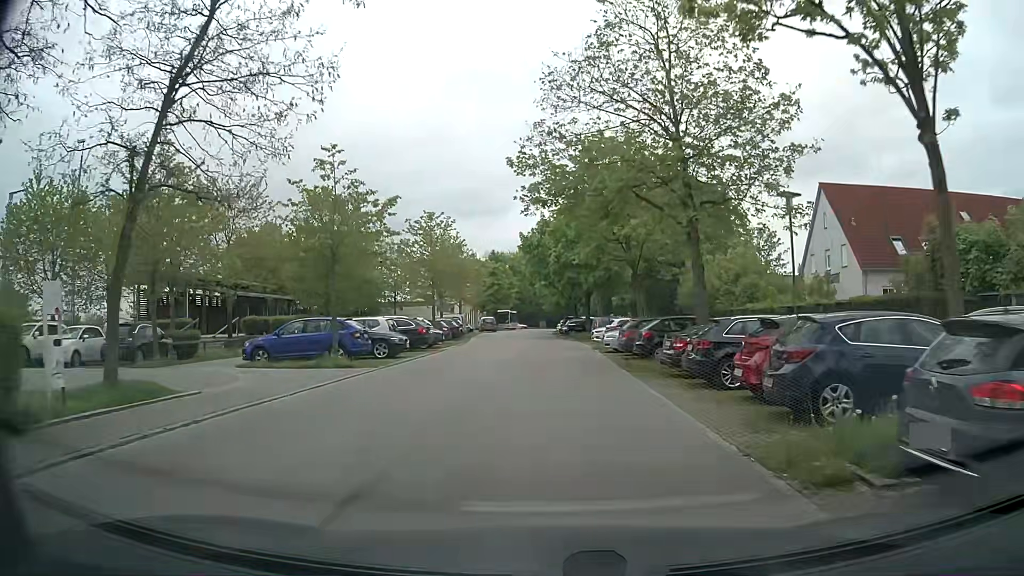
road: residential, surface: asphalt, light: Day
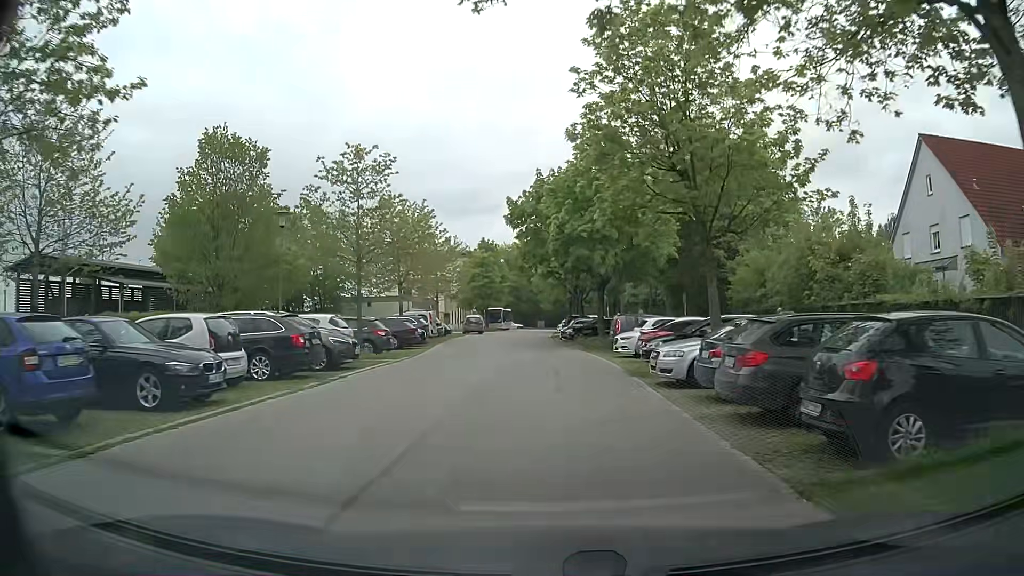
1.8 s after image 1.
(-0.1, +14.2) m; -1°
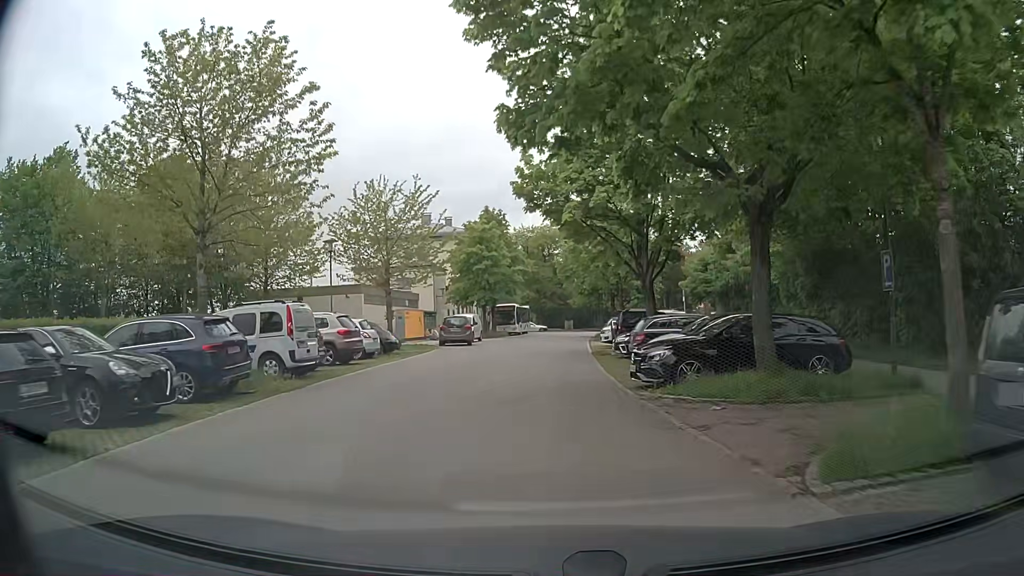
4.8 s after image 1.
(-0.1, +25.3) m; -1°
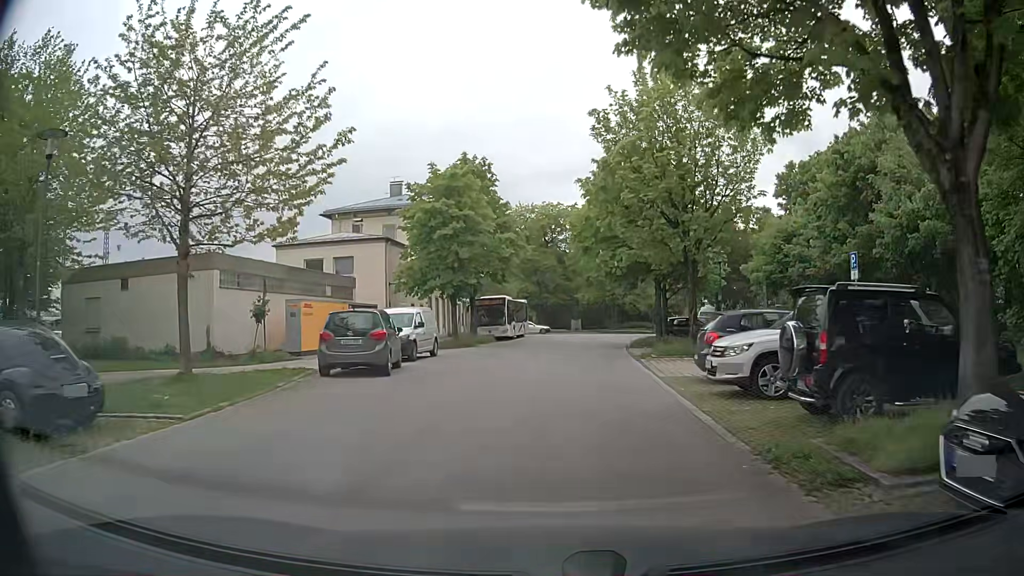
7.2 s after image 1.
(-0.4, +20.0) m; -1°
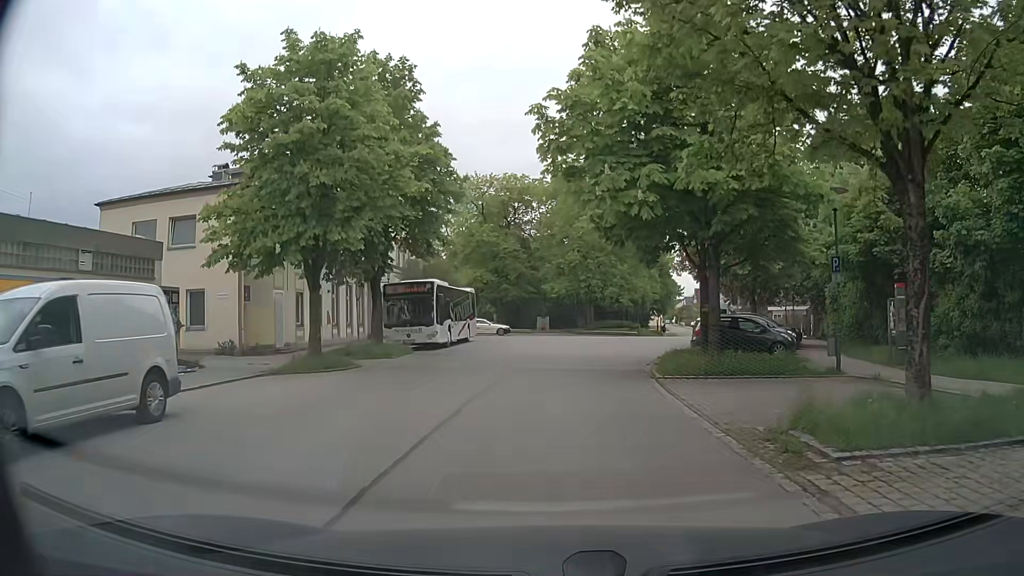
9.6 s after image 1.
(+0.6, +16.7) m; +4°
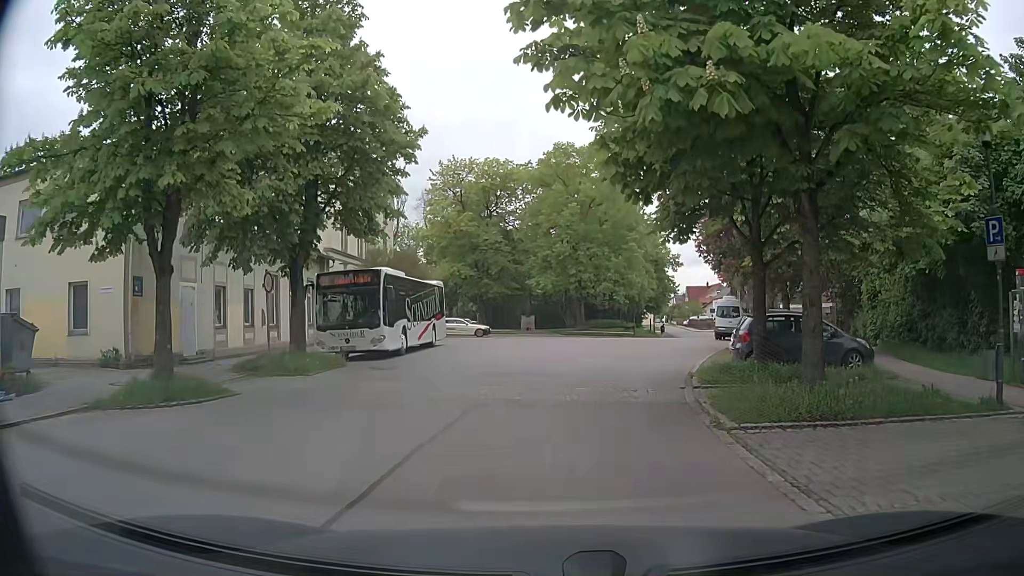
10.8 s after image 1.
(+0.1, +7.0) m; +2°
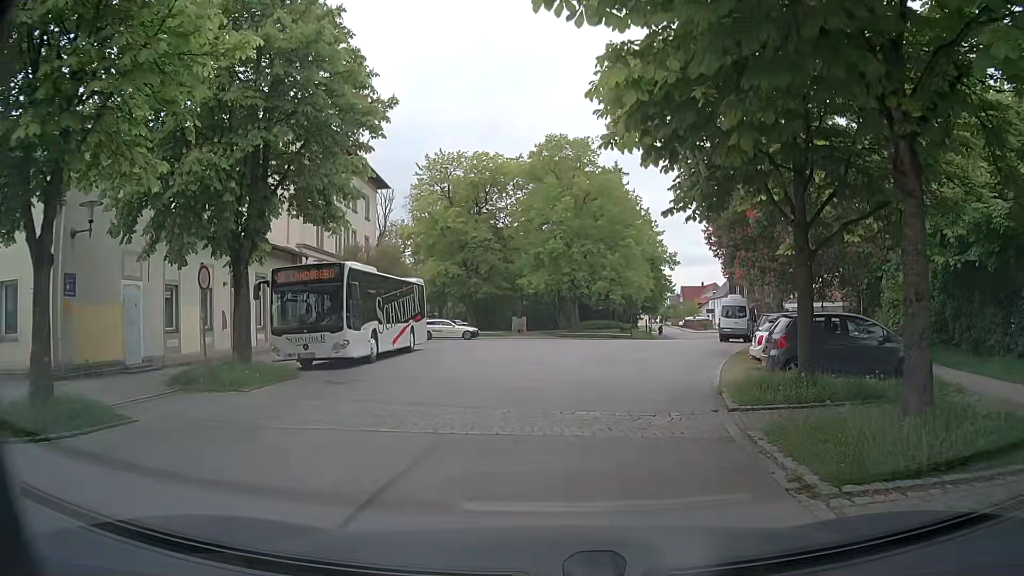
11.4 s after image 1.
(0.0, +3.2) m; 0°
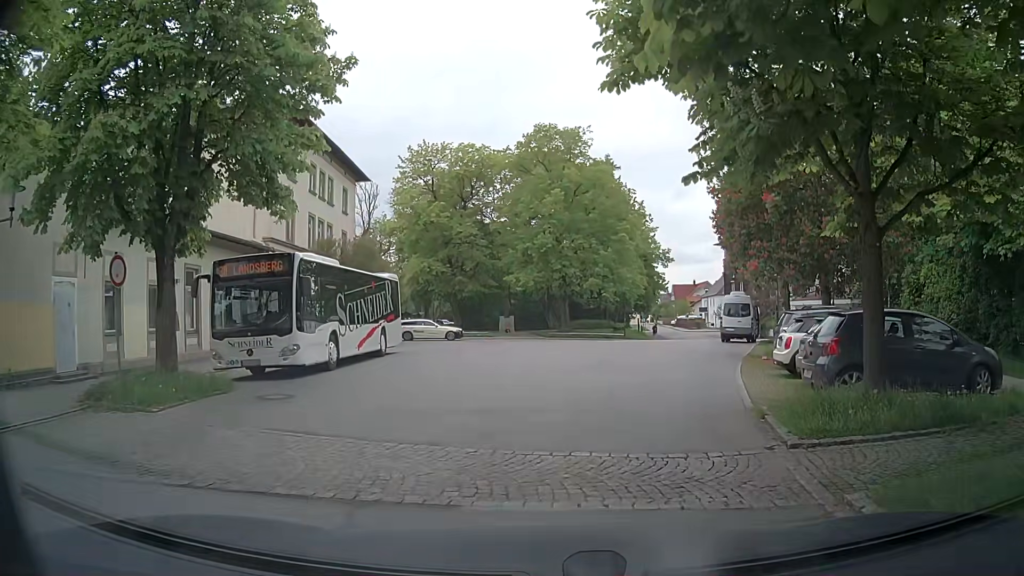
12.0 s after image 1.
(0.0, +3.0) m; 0°
